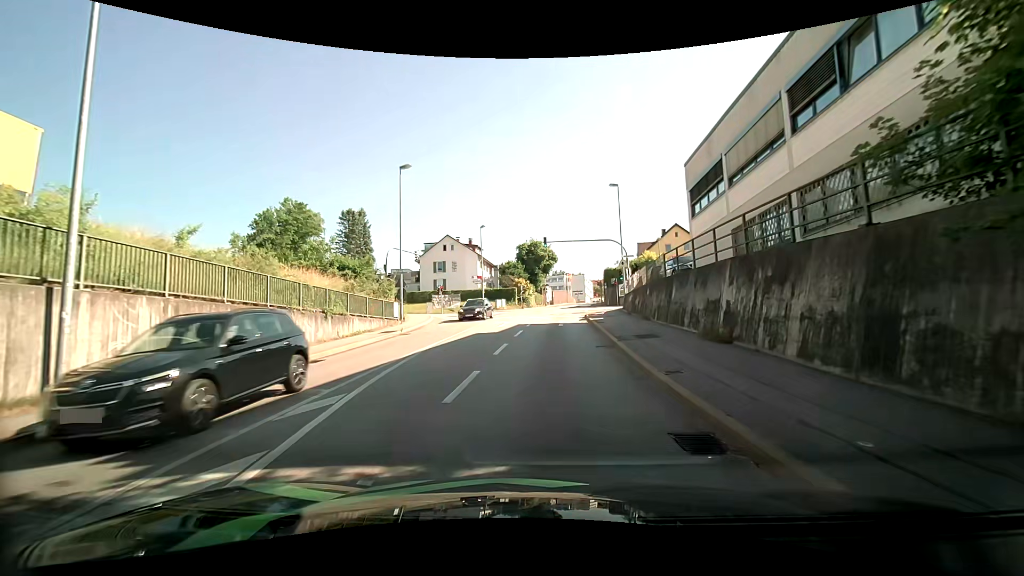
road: tertiary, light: Day
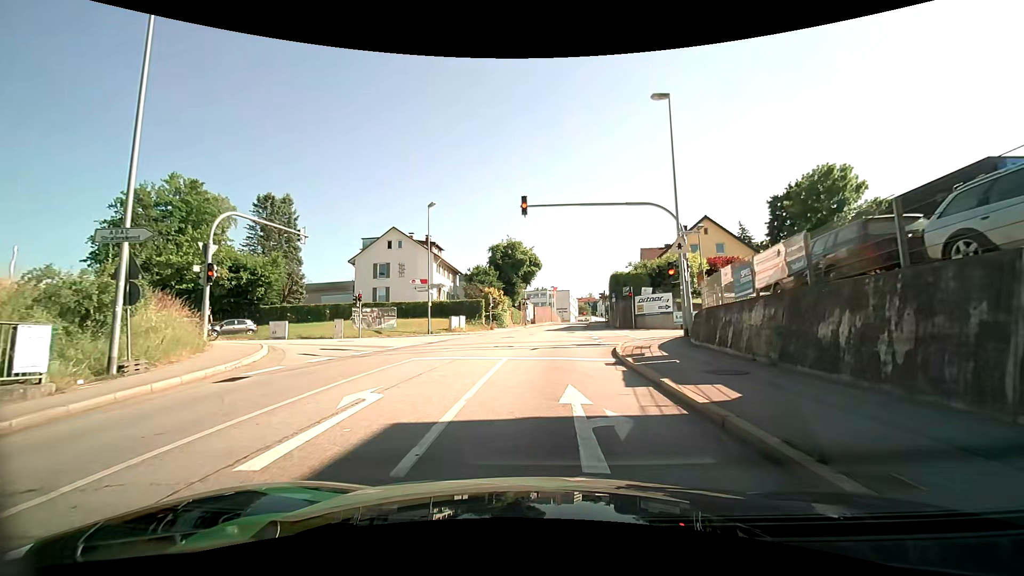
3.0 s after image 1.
(-0.3, +20.5) m; 0°
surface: asphalt
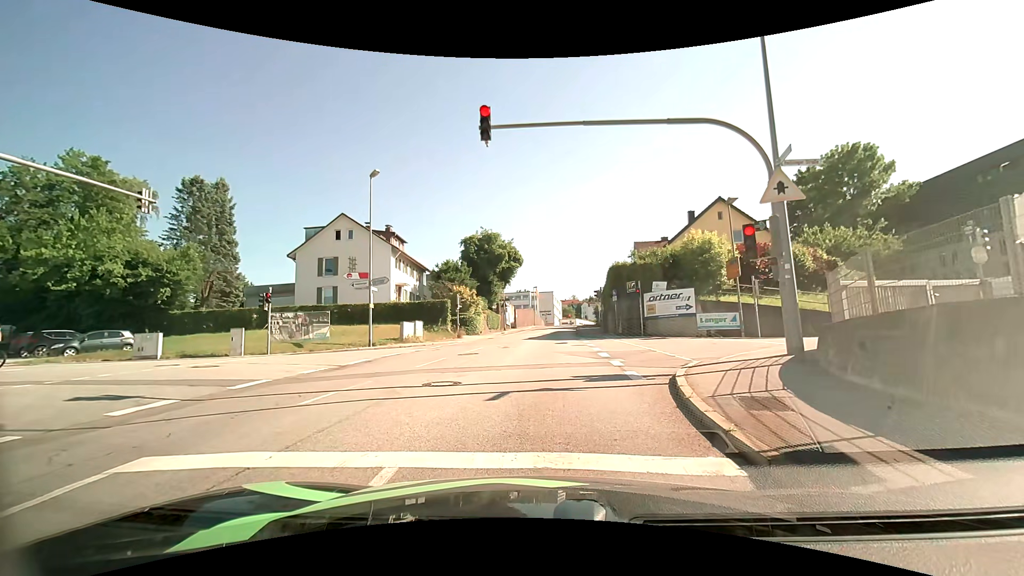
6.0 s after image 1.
(+0.1, +9.4) m; +4°
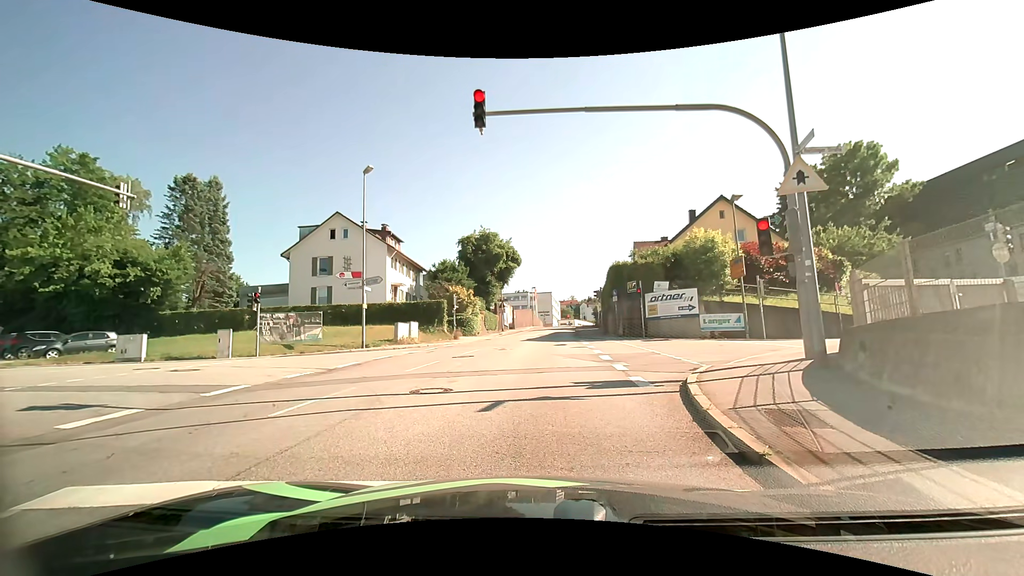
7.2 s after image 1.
(0.0, +0.8) m; -2°
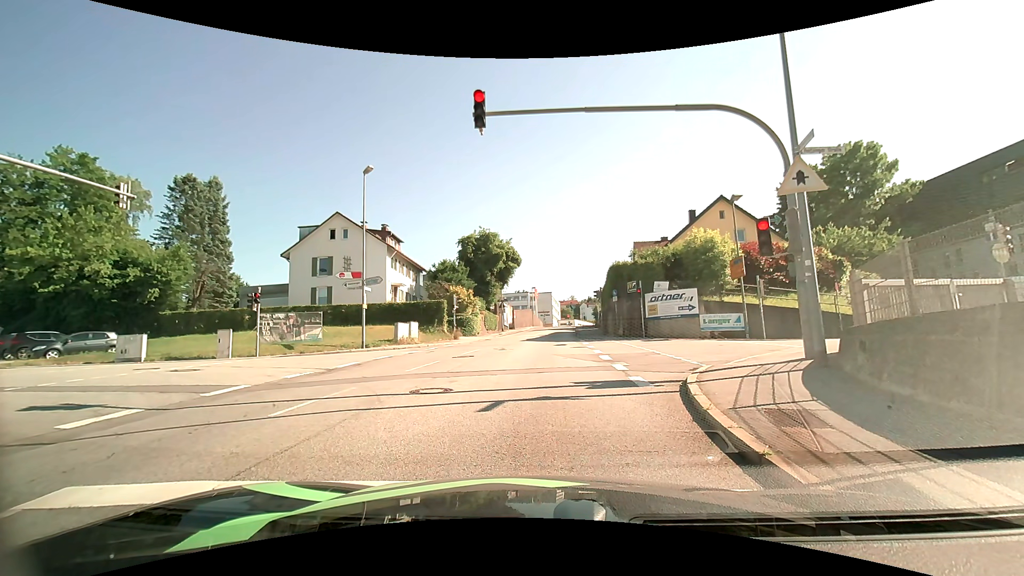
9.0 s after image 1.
(0.0, +0.1) m; 0°
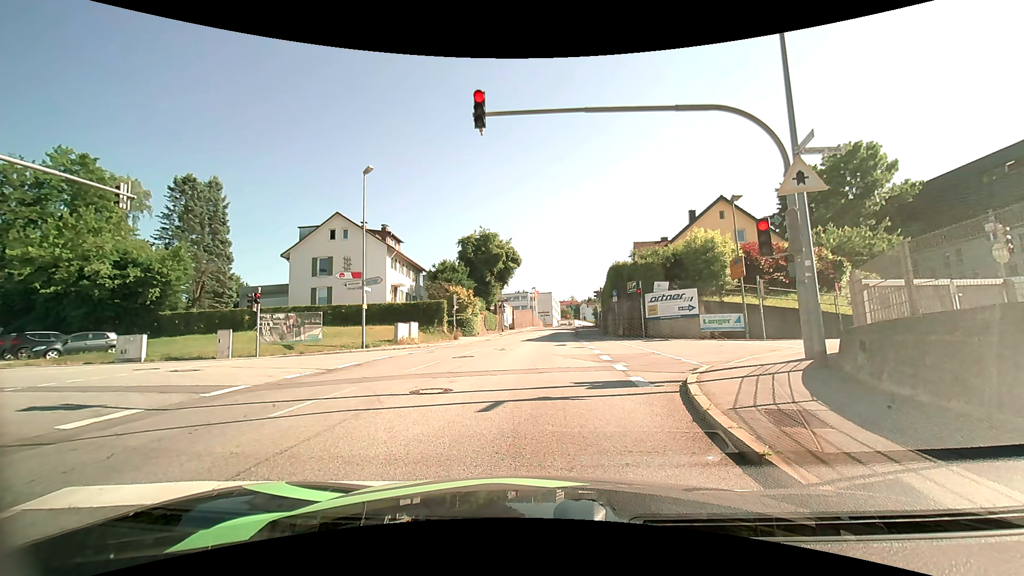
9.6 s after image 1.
(0.0, 0.0) m; 0°
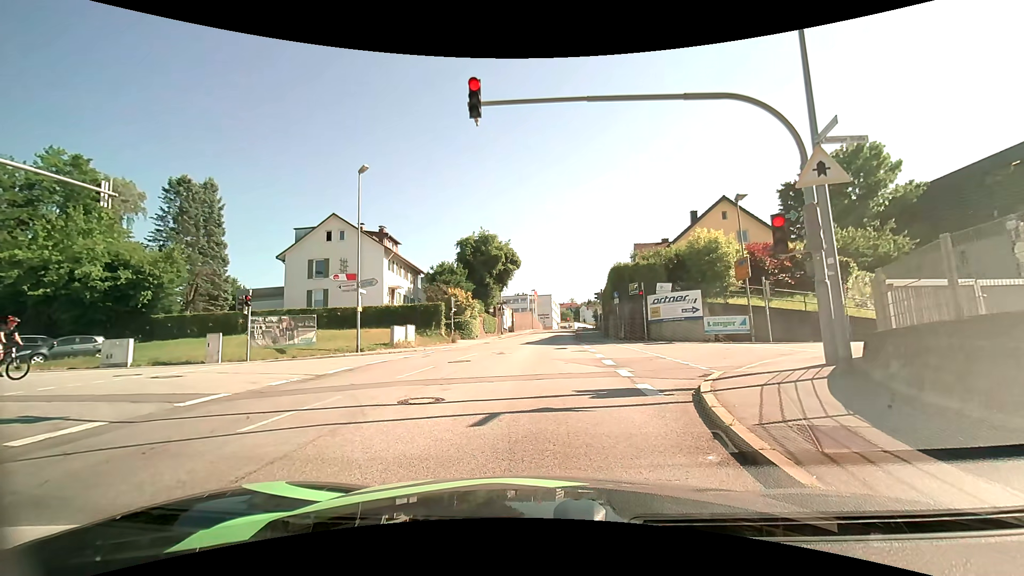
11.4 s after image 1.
(0.0, +0.8) m; 0°
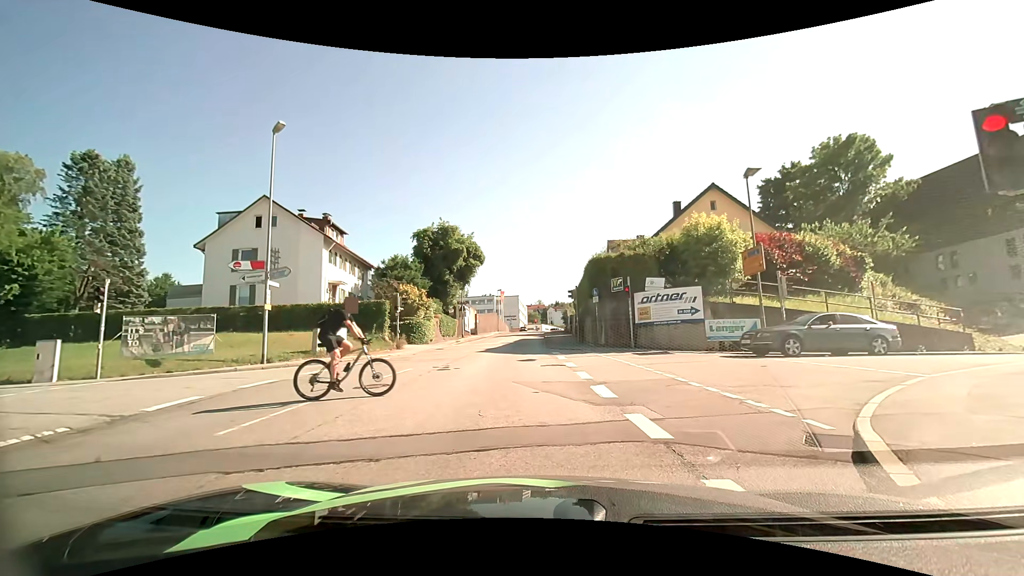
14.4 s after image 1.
(+0.1, +5.9) m; +2°
(+3, +10) (+10, +16) (+20, +17) (+30, +18) (+40, +19) (+50, +20) (+60, +21) (+70, +22) (+80, +23) (+90, +24) m
